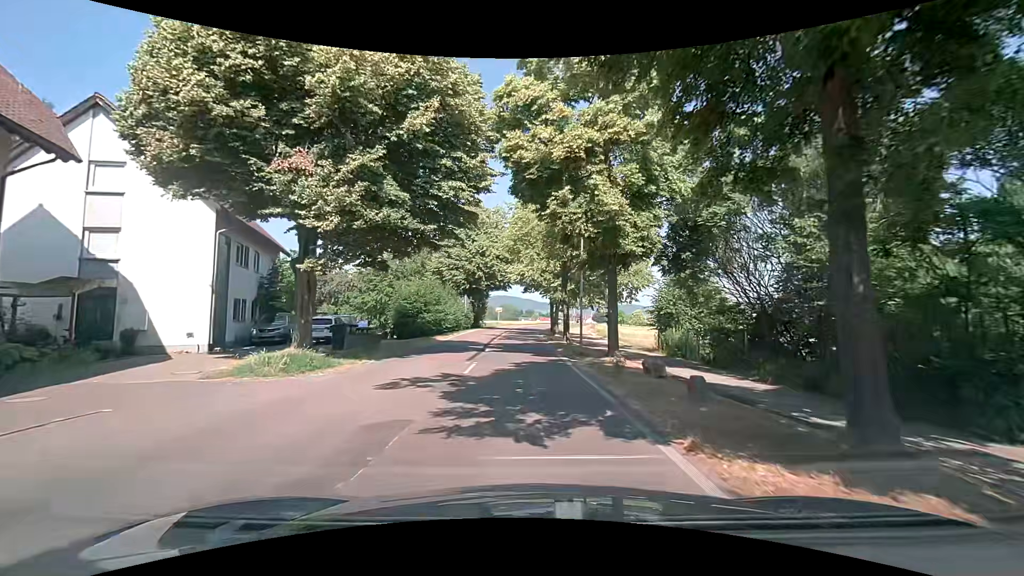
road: secondary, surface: asphalt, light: Day
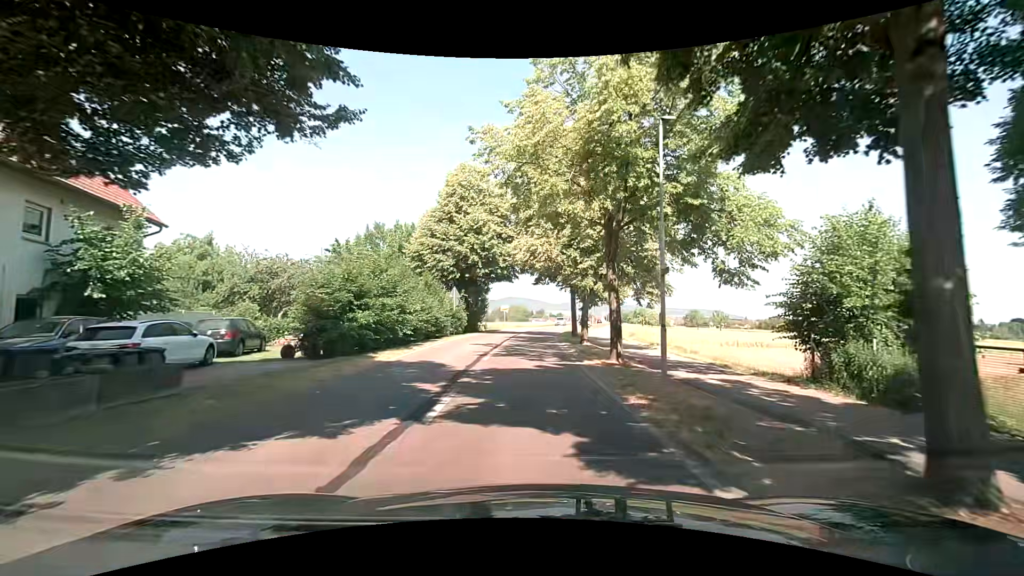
(-0.2, +13.5) m; 0°
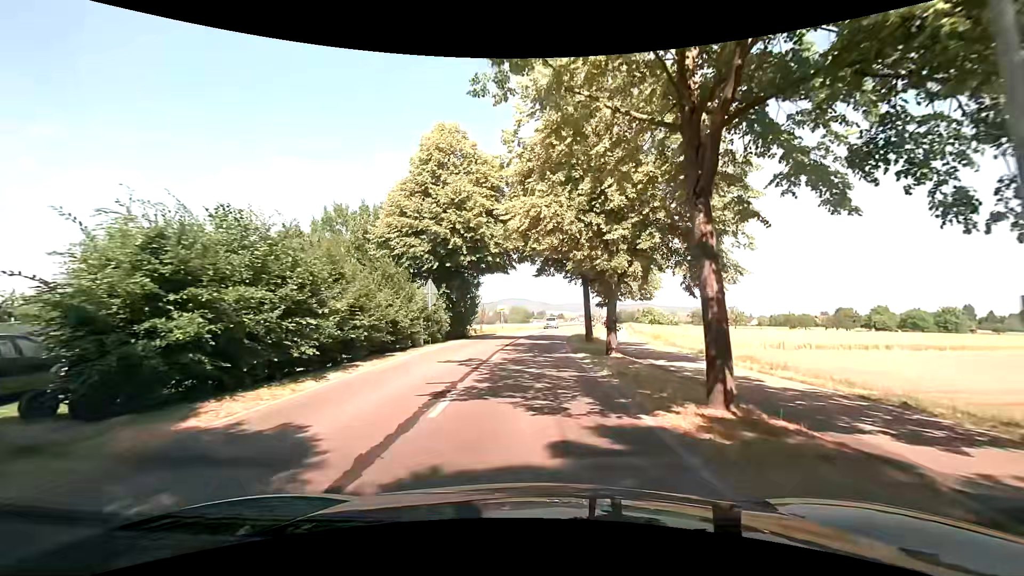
(-0.1, +8.7) m; -1°
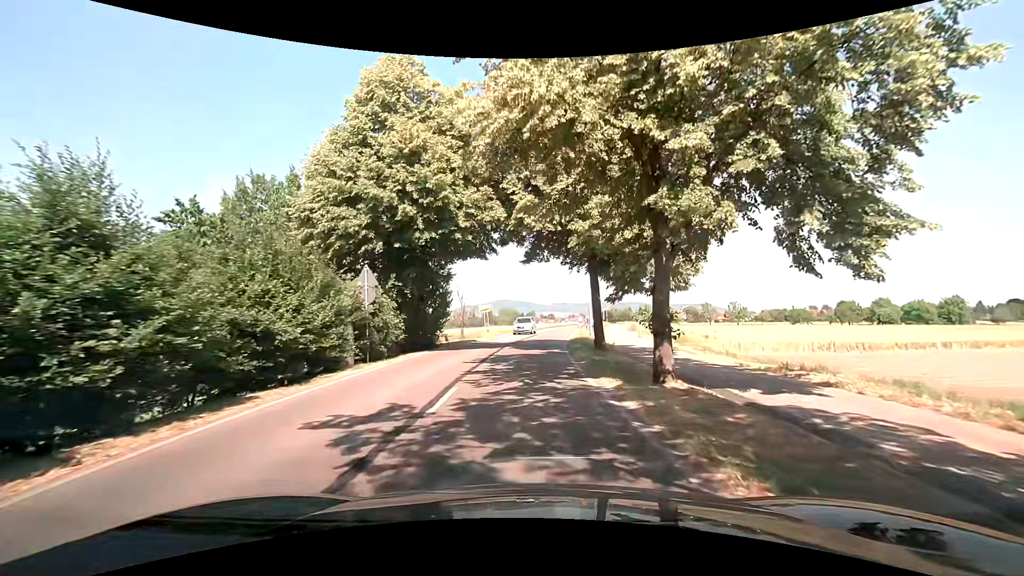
(+0.1, +8.5) m; +2°
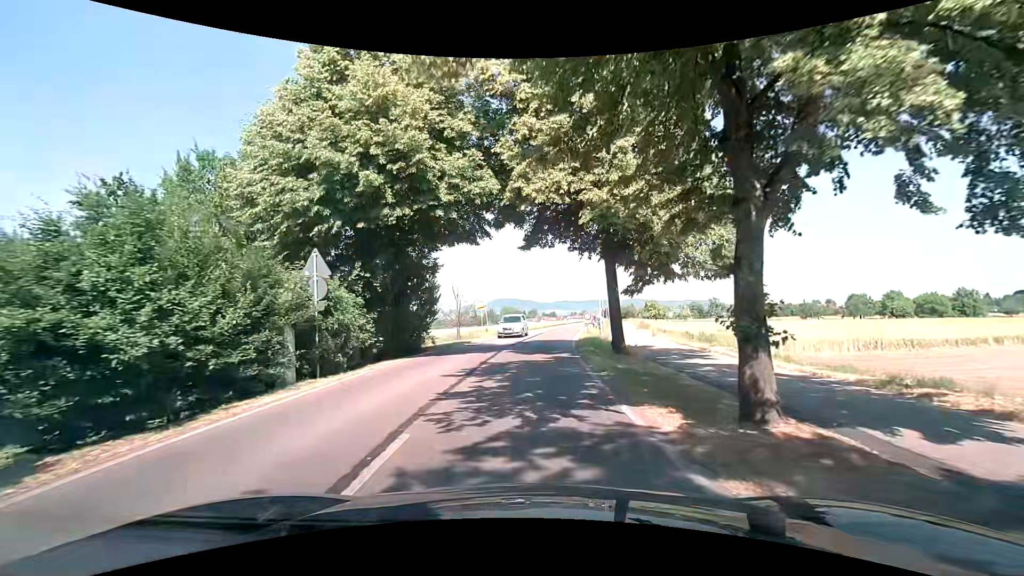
(0.0, +4.2) m; -1°
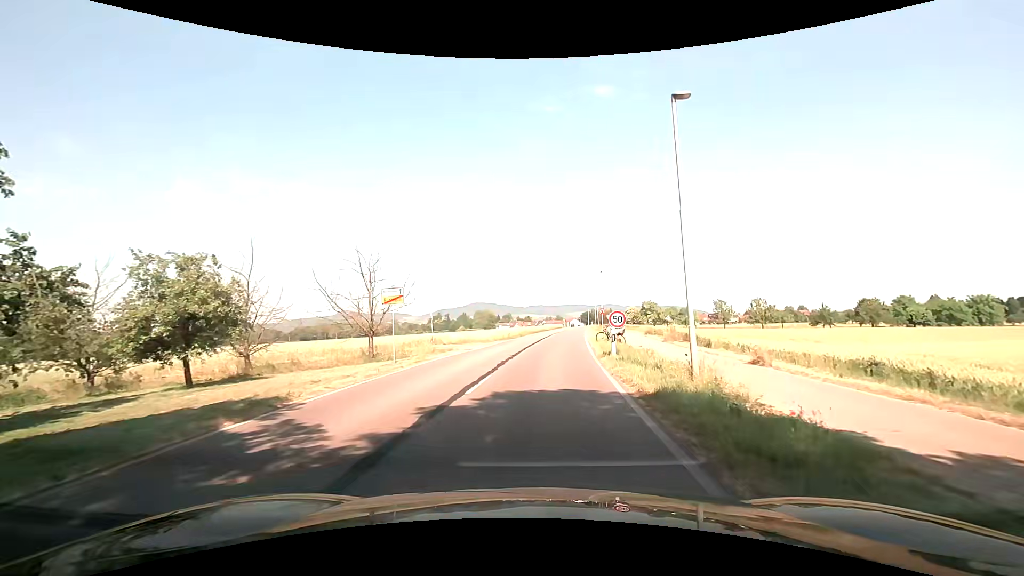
(+0.4, +20.5) m; +3°
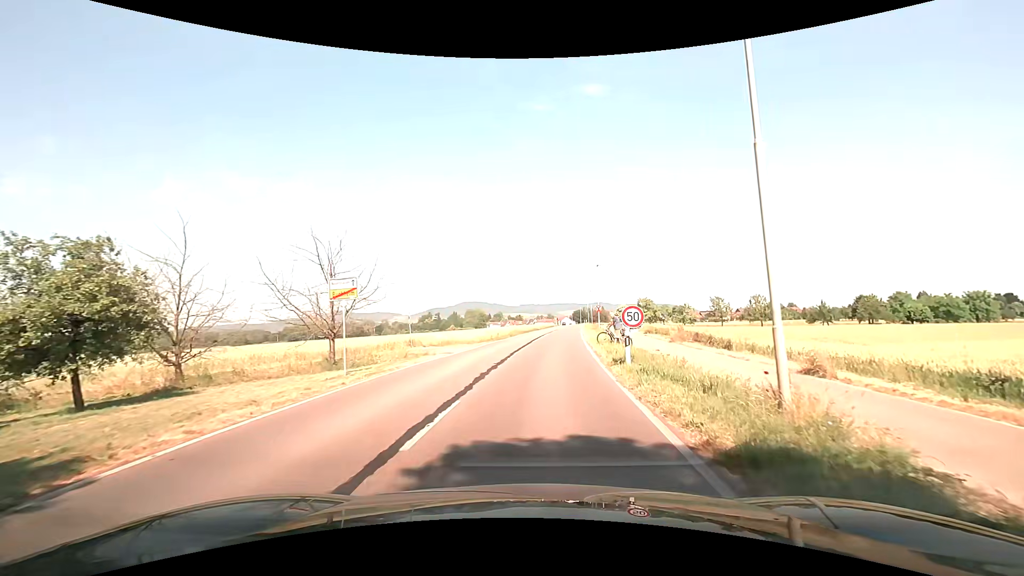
(+0.1, +4.1) m; +2°
